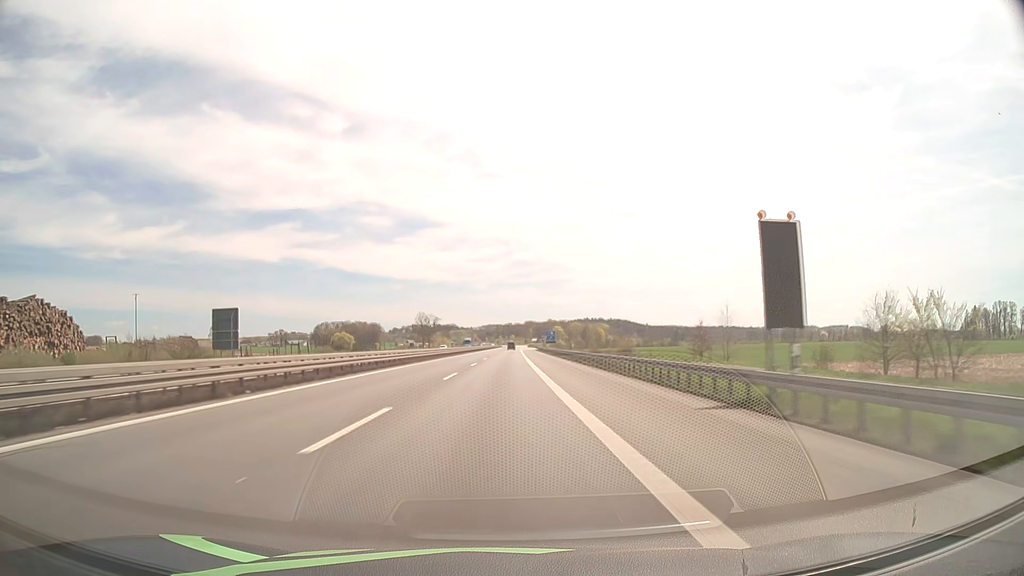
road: motorway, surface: asphalt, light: Day
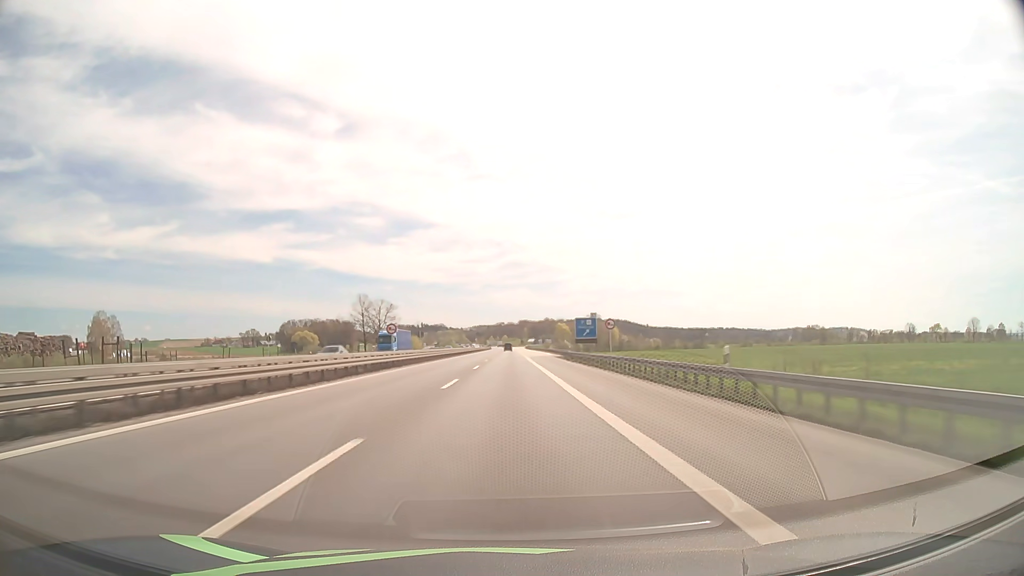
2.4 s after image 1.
(+0.5, +92.8) m; +1°
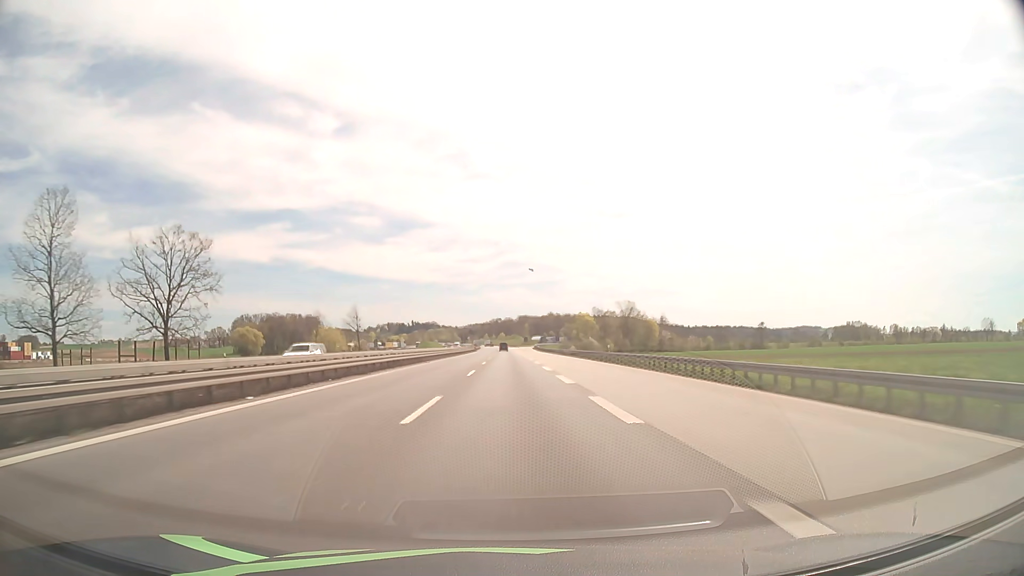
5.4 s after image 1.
(+0.5, +115.1) m; 0°
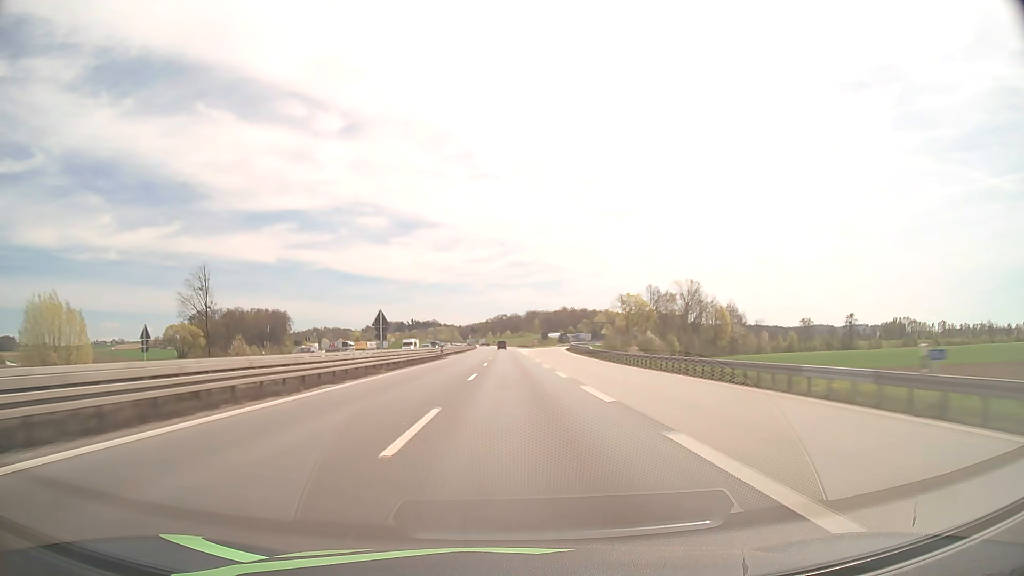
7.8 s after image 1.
(-0.2, +91.2) m; 0°
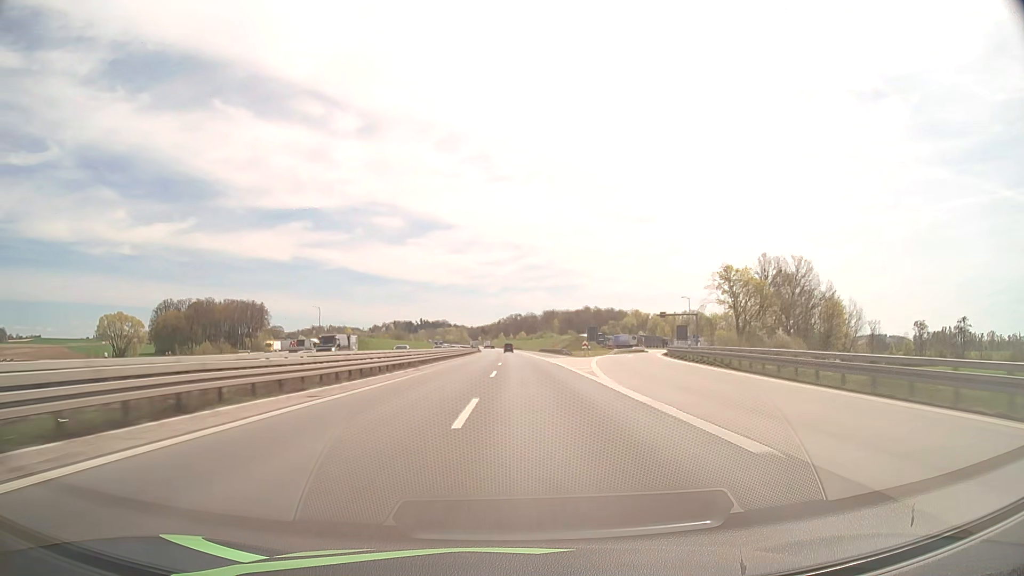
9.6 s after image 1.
(-0.7, +67.8) m; -1°
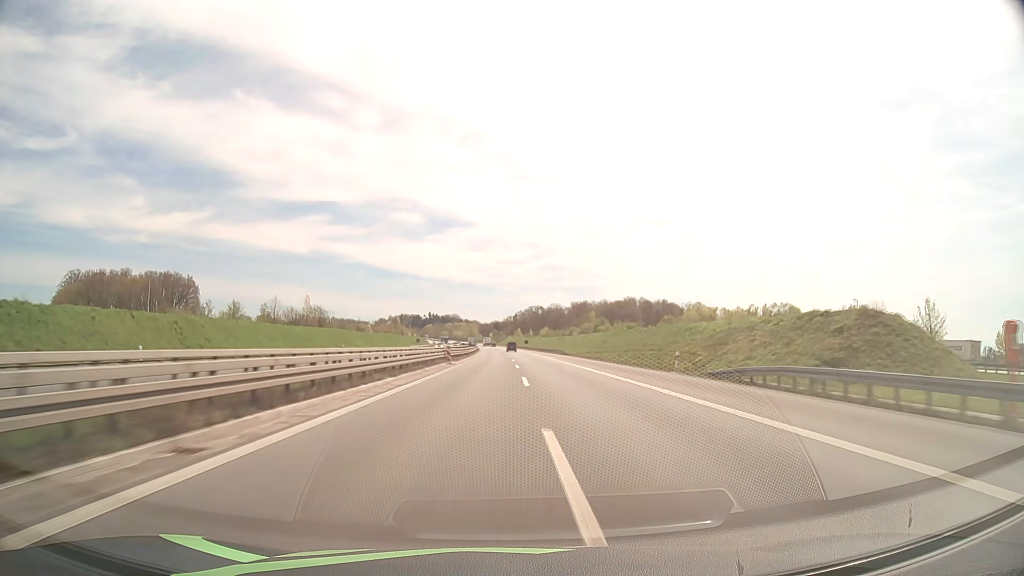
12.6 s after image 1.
(-1.0, +111.7) m; -1°
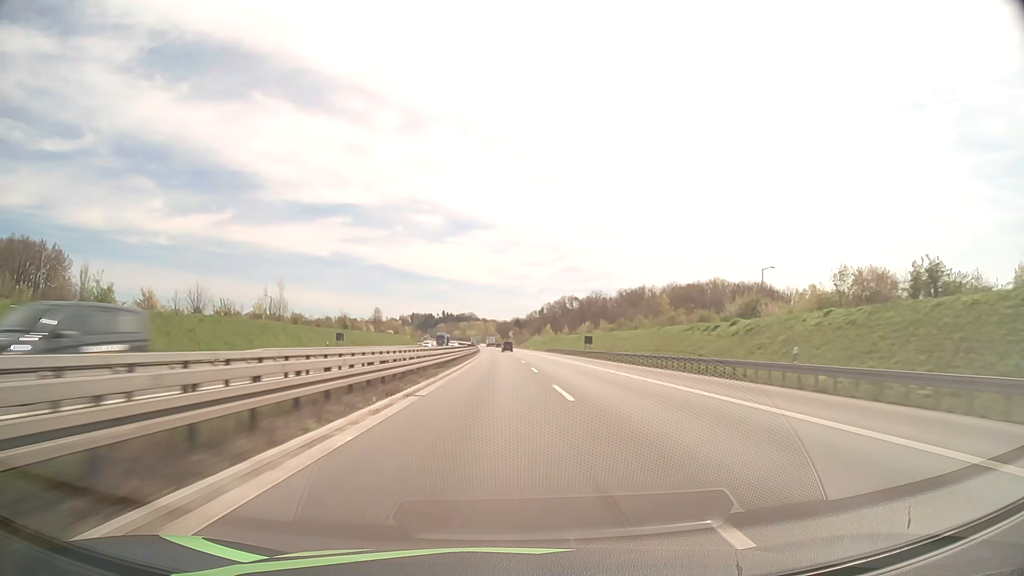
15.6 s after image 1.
(-1.7, +111.5) m; -2°
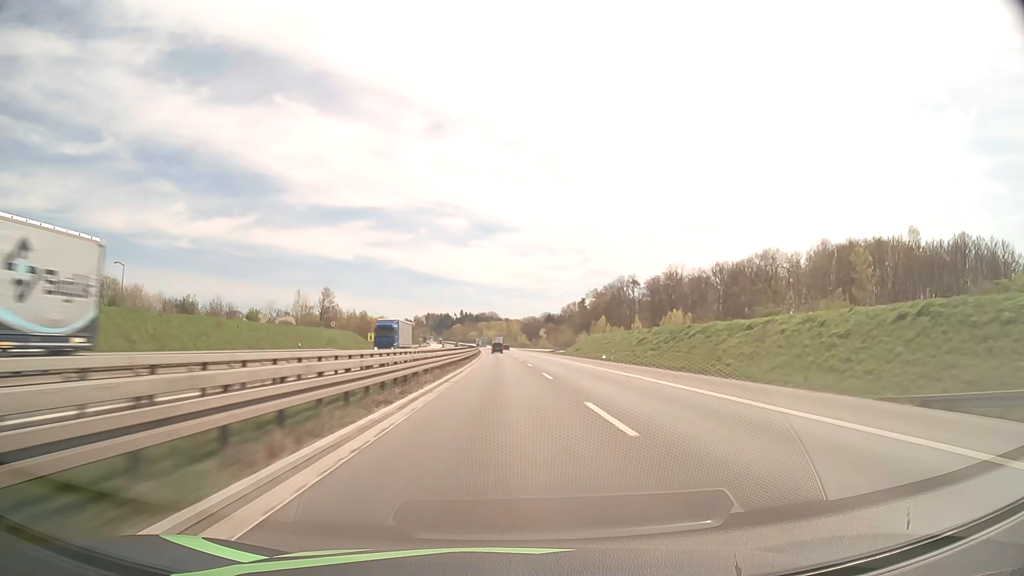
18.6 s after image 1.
(-1.8, +112.2) m; -2°
(0, +10) (0, +20) (0, +30) (0, +40) (0, +50) (-1, +60) (-1, +70) (-1, +80) (-1, +90) (-2, +100) m
